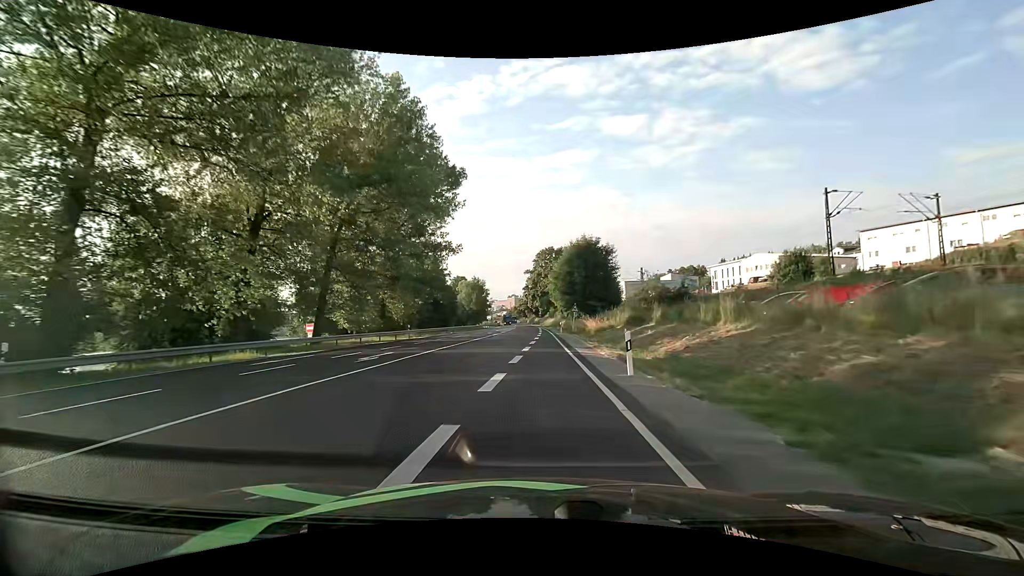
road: primary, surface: asphalt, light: Day
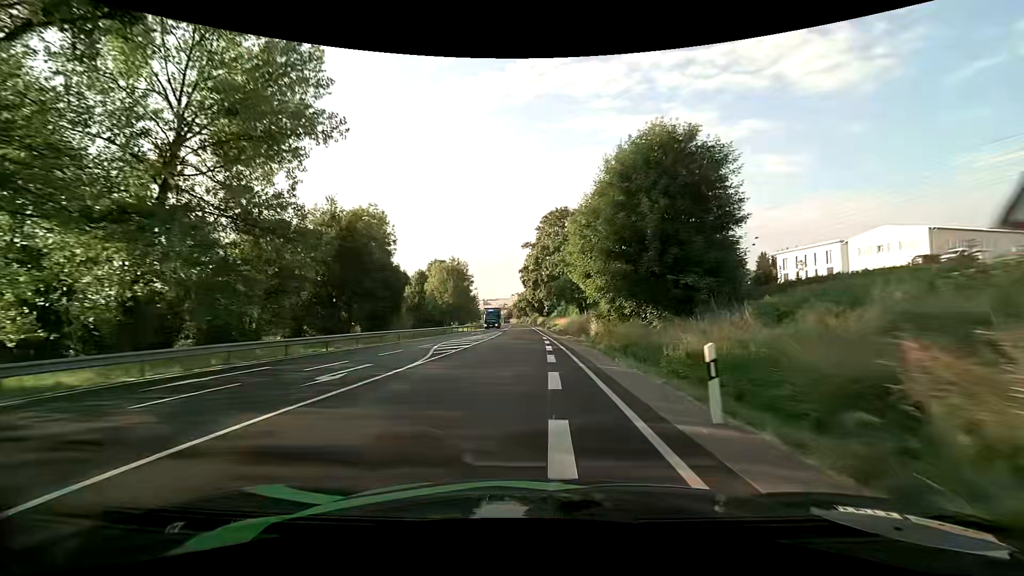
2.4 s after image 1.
(-0.1, +42.3) m; 0°
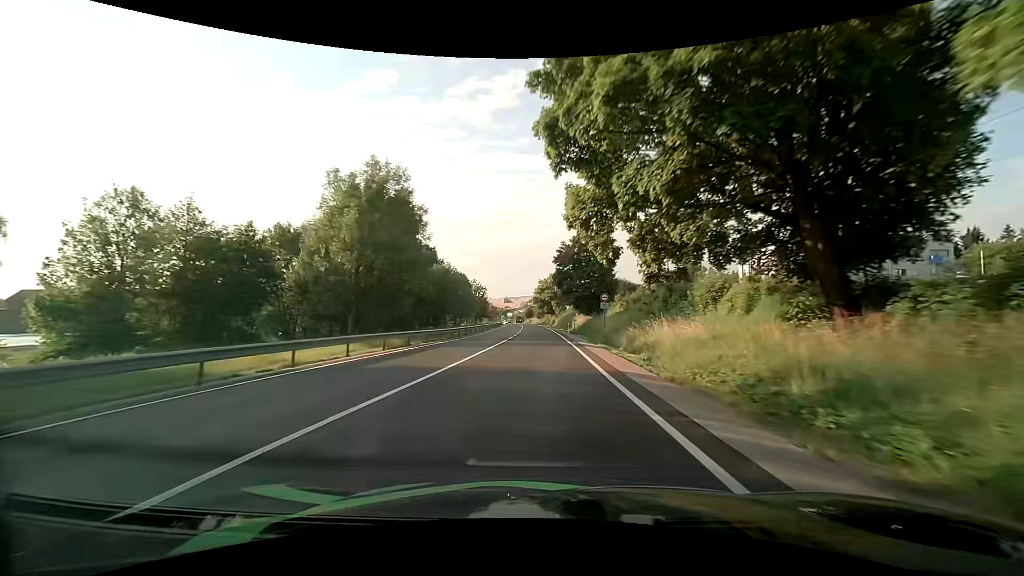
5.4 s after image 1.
(-1.7, +60.5) m; -3°
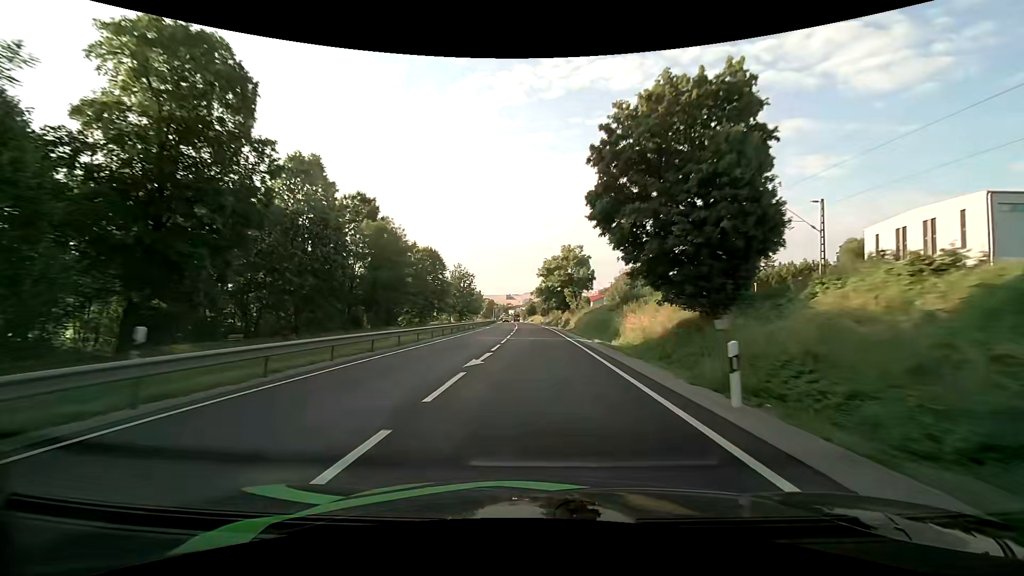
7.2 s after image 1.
(-0.1, +39.7) m; 0°
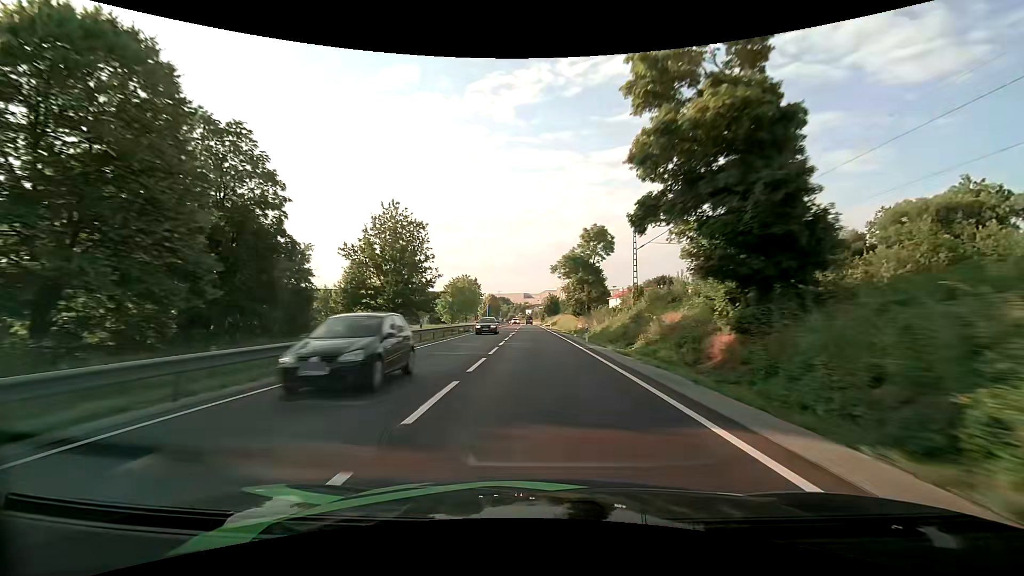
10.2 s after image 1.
(-1.1, +67.2) m; -2°
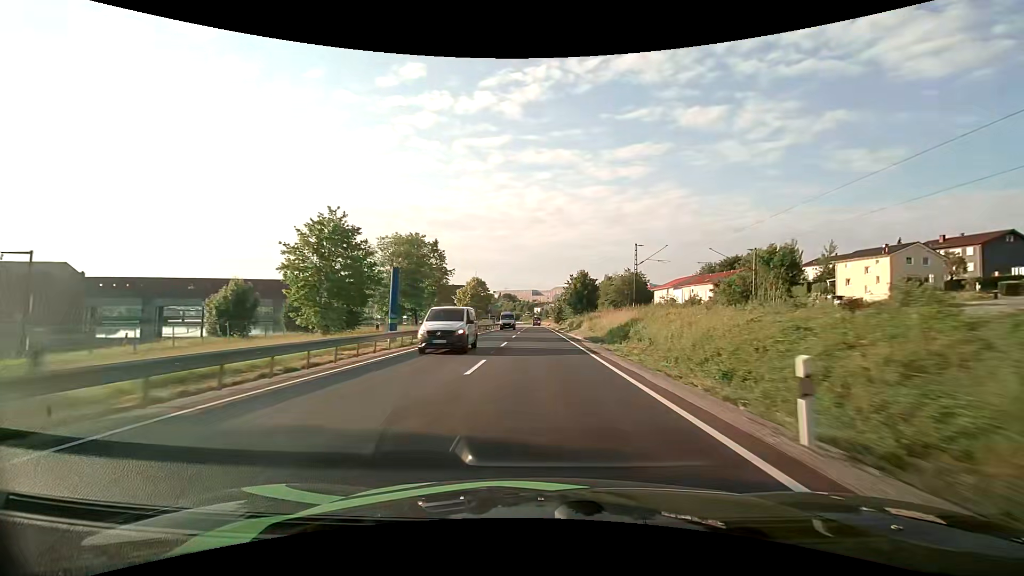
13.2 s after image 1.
(-1.2, +67.1) m; -1°
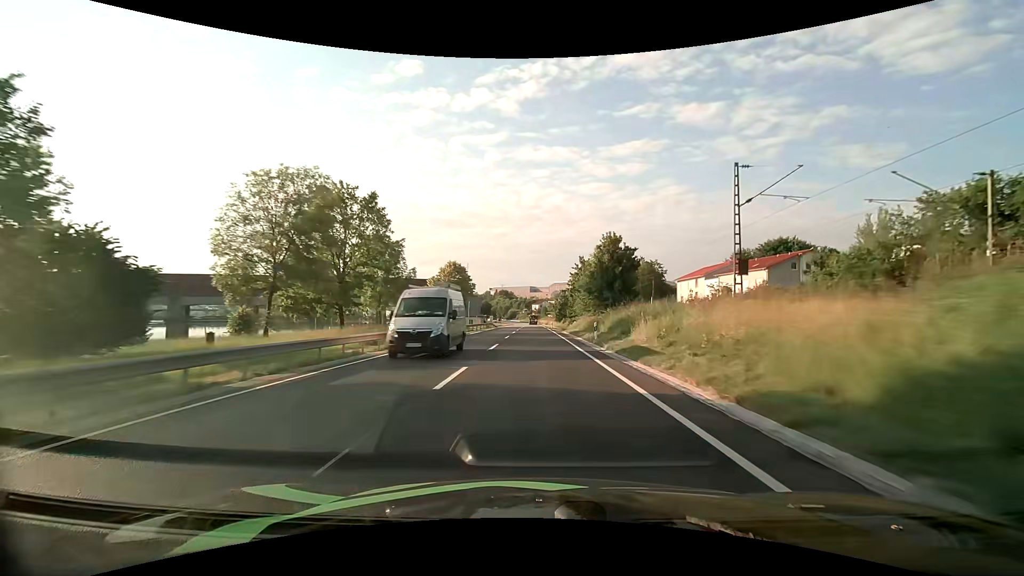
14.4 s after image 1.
(0.0, +27.0) m; 0°
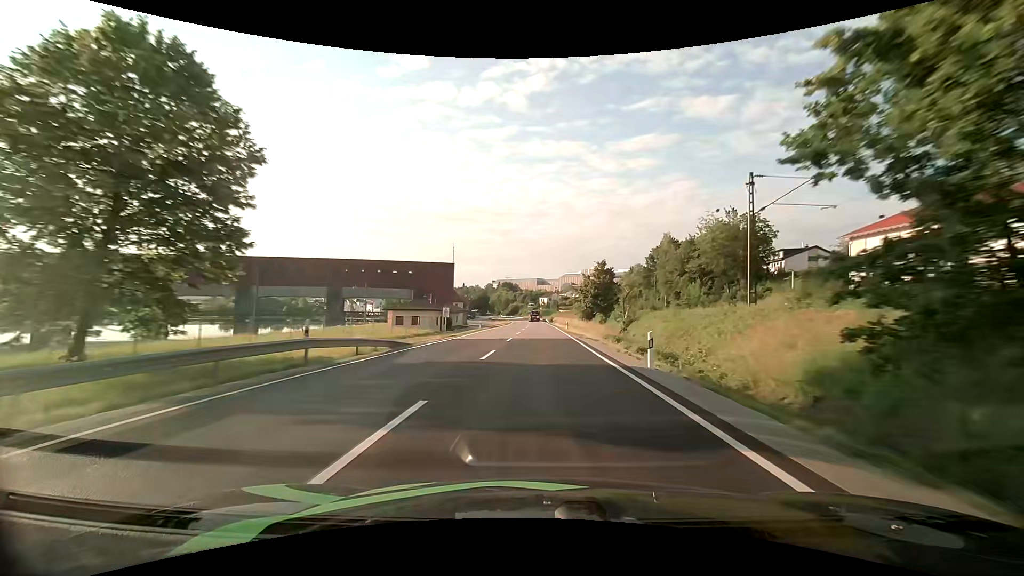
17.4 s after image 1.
(-0.7, +65.5) m; -1°
(0, +10) (0, +20) (0, +30) (0, +40) (0, +50) (0, +60) (0, +70) (0, +80) (0, +90) (0, +100) m
